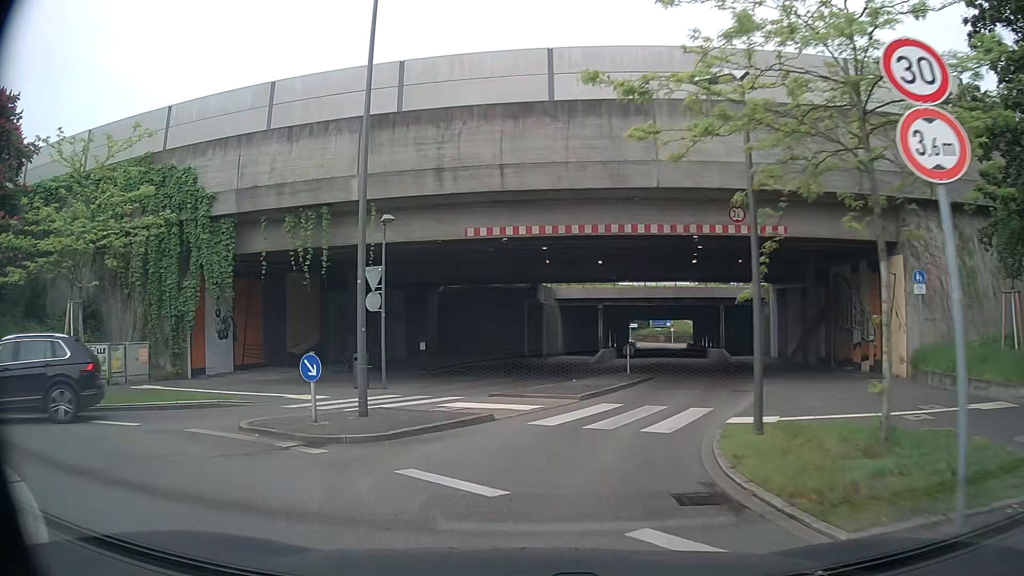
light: Day
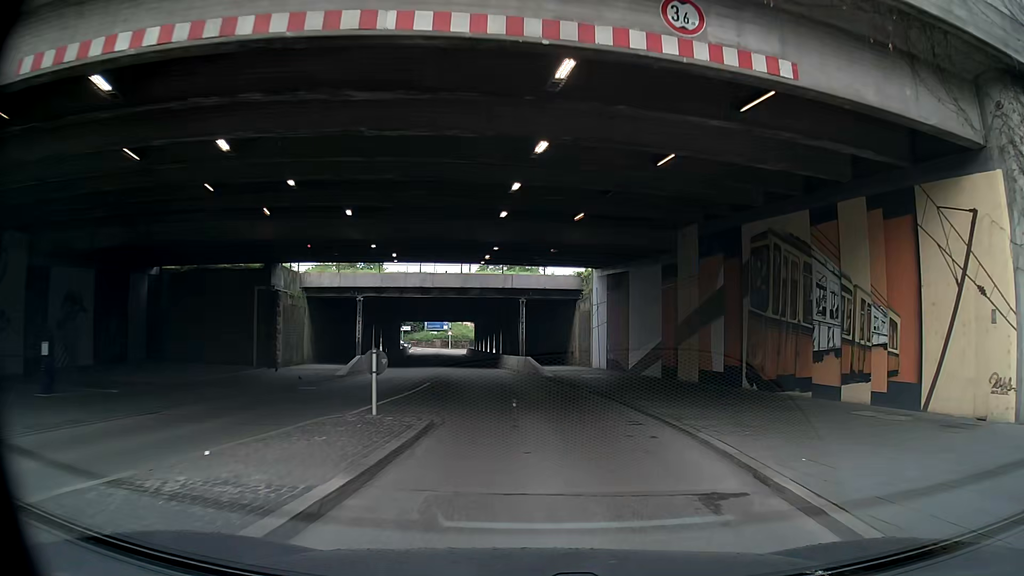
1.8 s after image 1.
(+2.2, +14.1) m; +21°
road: tertiary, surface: asphalt
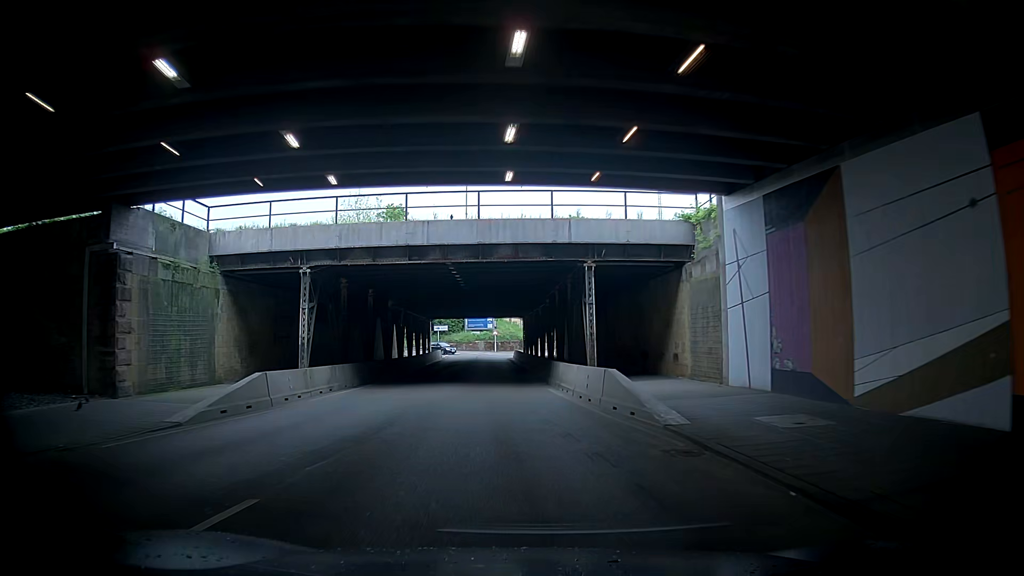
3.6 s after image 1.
(-0.8, +18.5) m; -4°
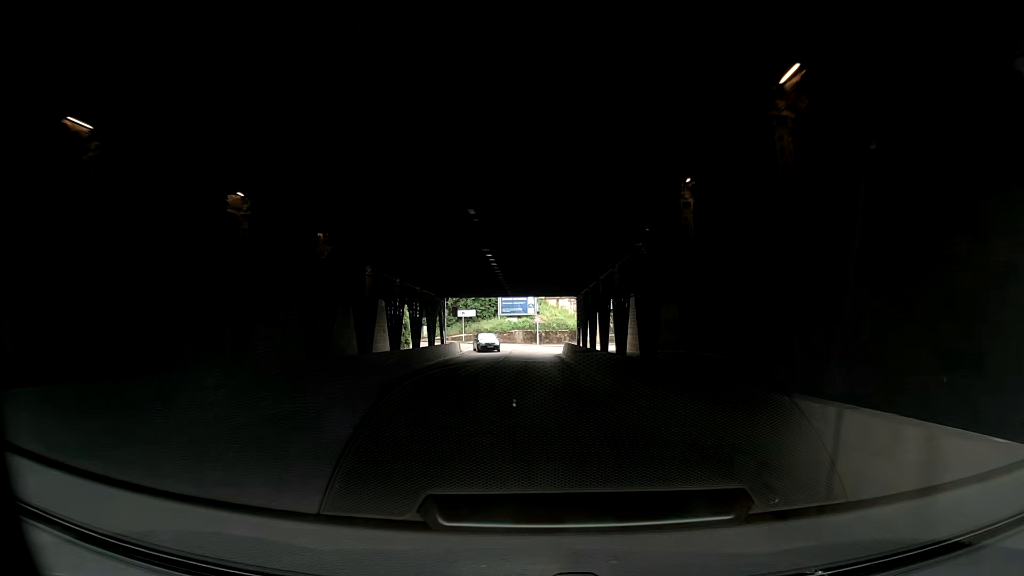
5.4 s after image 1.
(-0.8, +21.5) m; 0°
